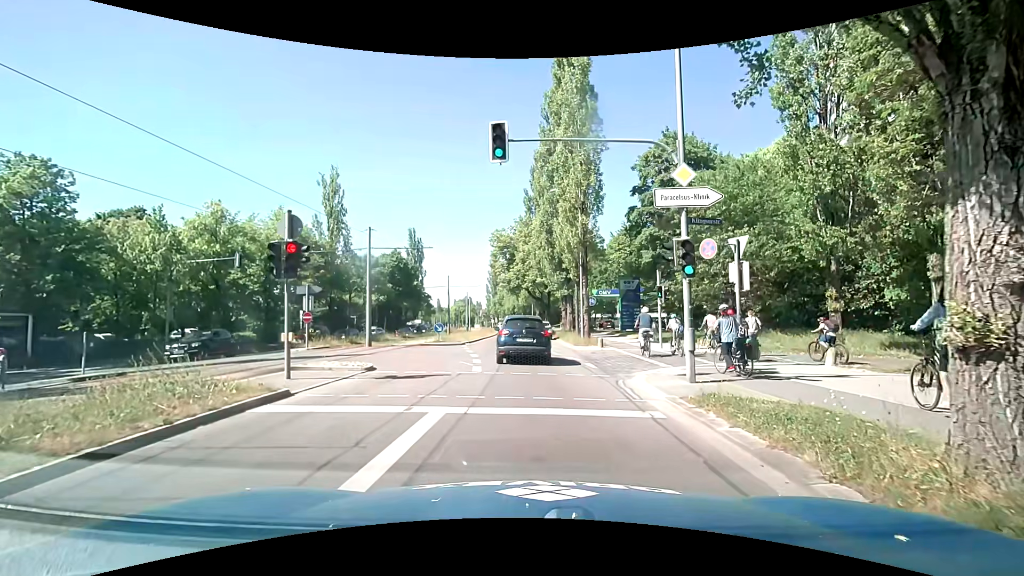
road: secondary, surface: asphalt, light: Day
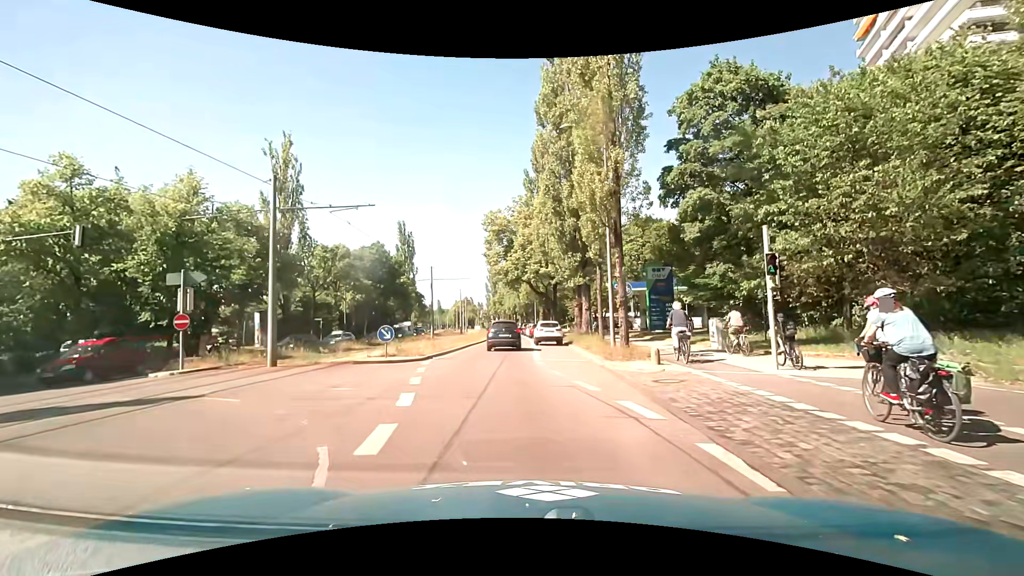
(+0.1, +11.6) m; 0°
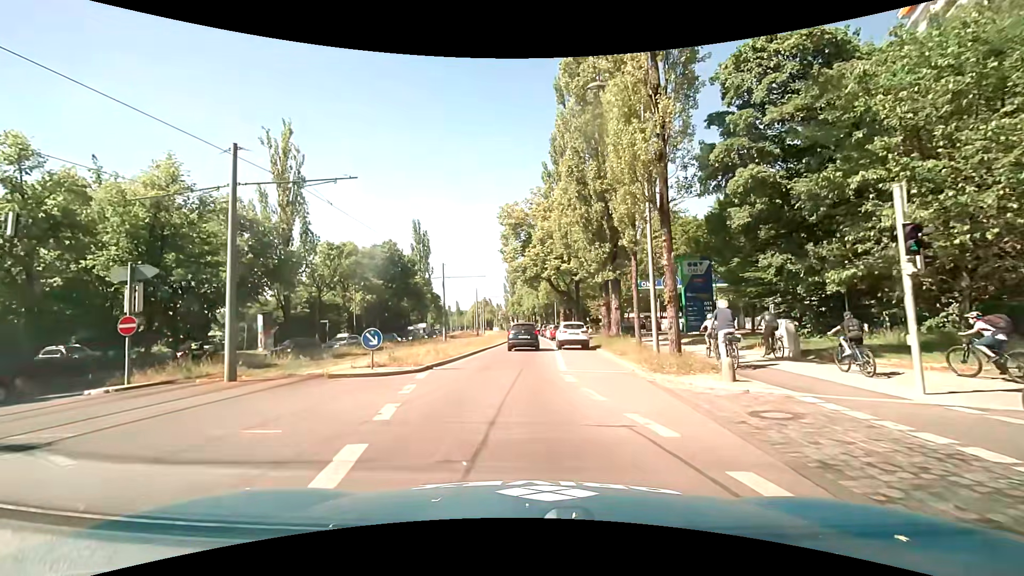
(0.0, +4.1) m; -3°
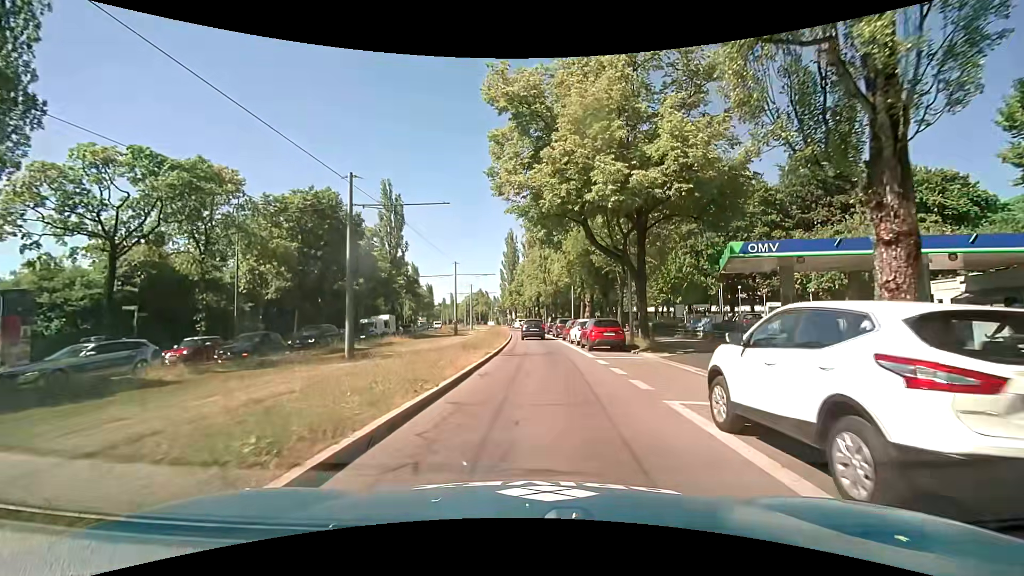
(-0.7, +25.5) m; 0°
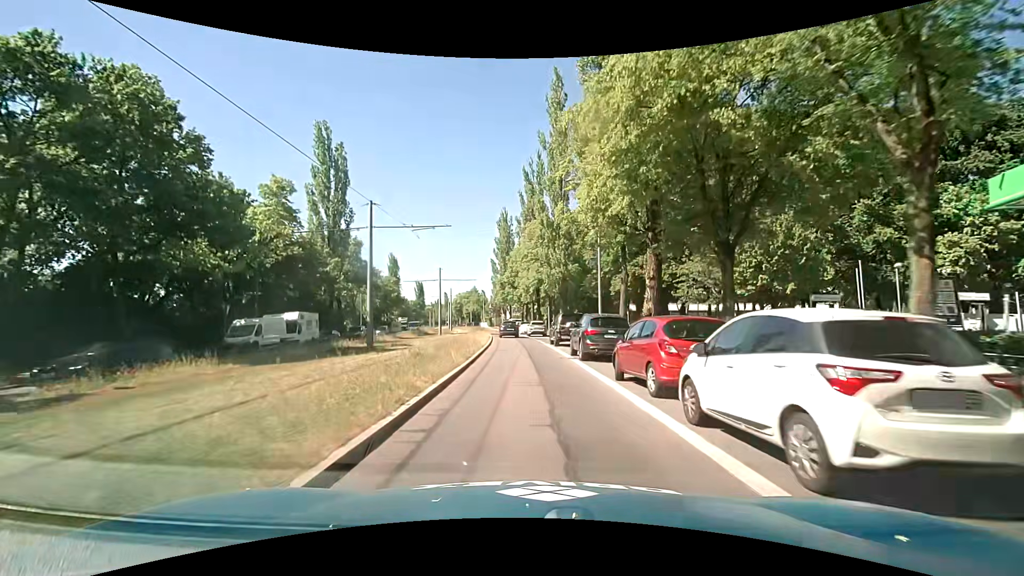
(+0.4, +24.5) m; -1°
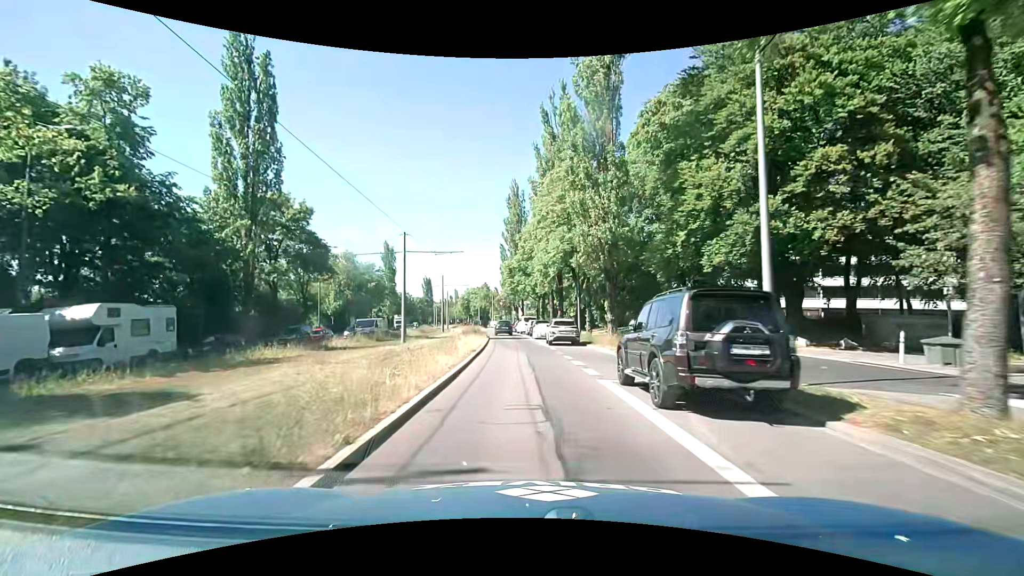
(+0.1, +20.4) m; -1°
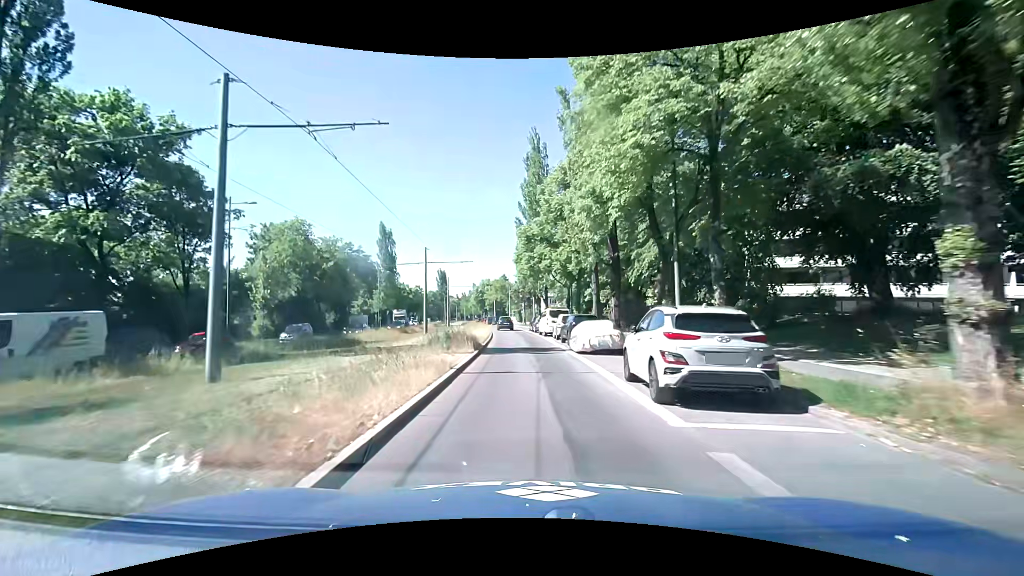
(-0.3, +20.9) m; -2°
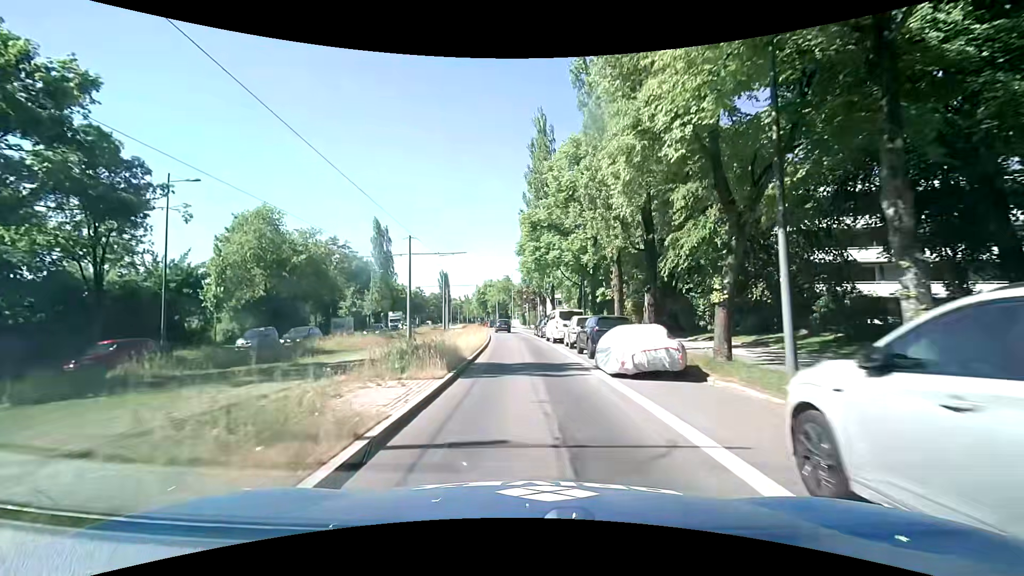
(0.0, +6.8) m; -1°
(0, +10) (0, +20) (0, +30) (-1, +40) (-1, +50) (-2, +60) (-3, +70) (-4, +80) (-6, +90) (-7, +100) m
